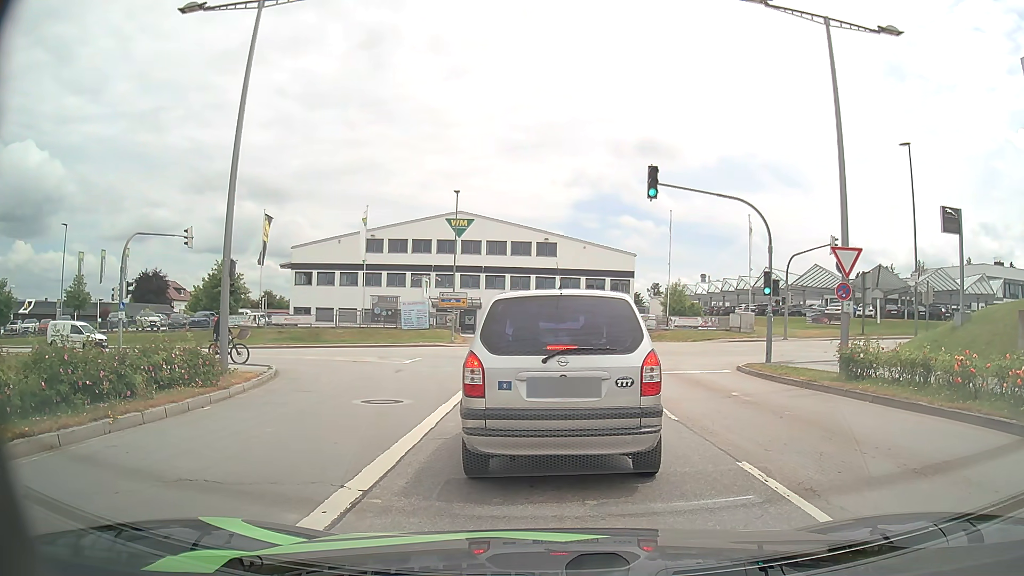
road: secondary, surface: asphalt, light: Day
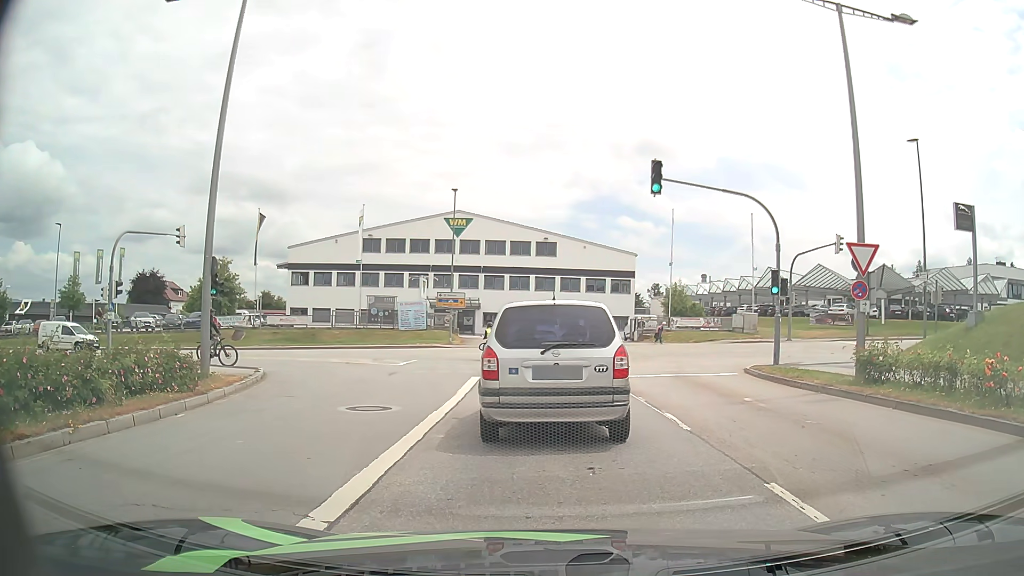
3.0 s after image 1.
(0.0, +0.9) m; 0°
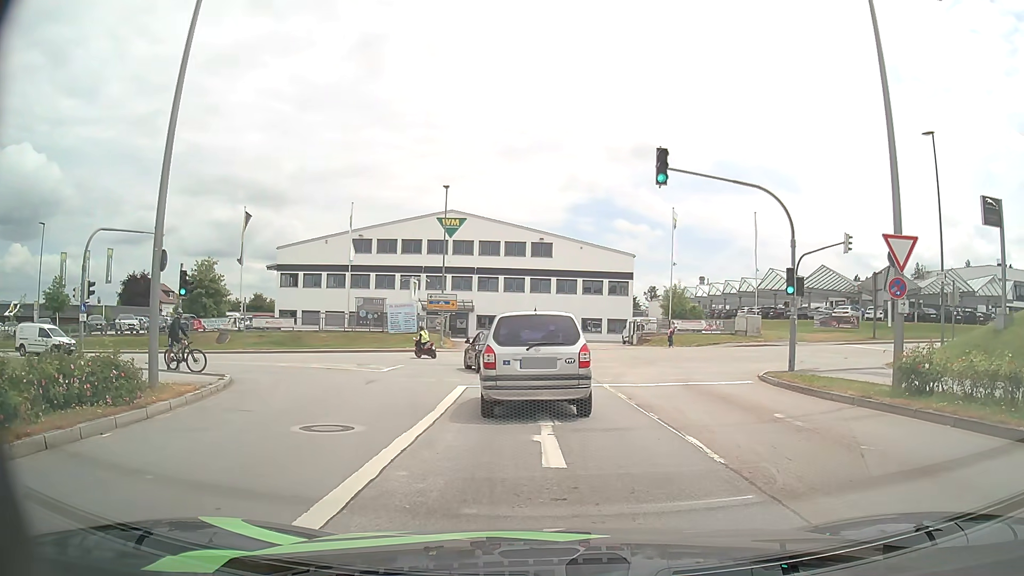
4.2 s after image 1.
(-0.1, +2.1) m; -1°
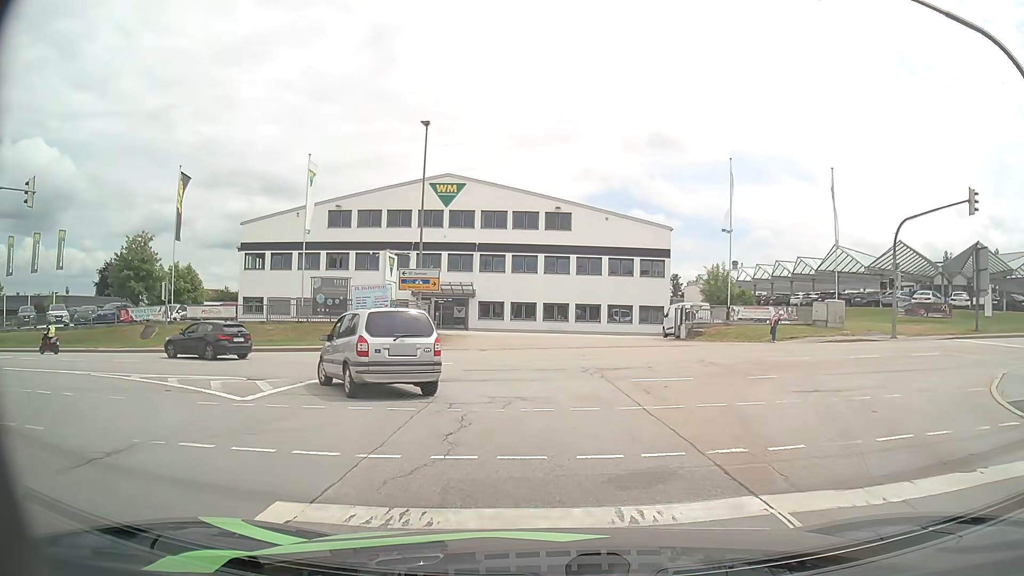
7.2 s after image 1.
(-0.2, +12.4) m; -2°
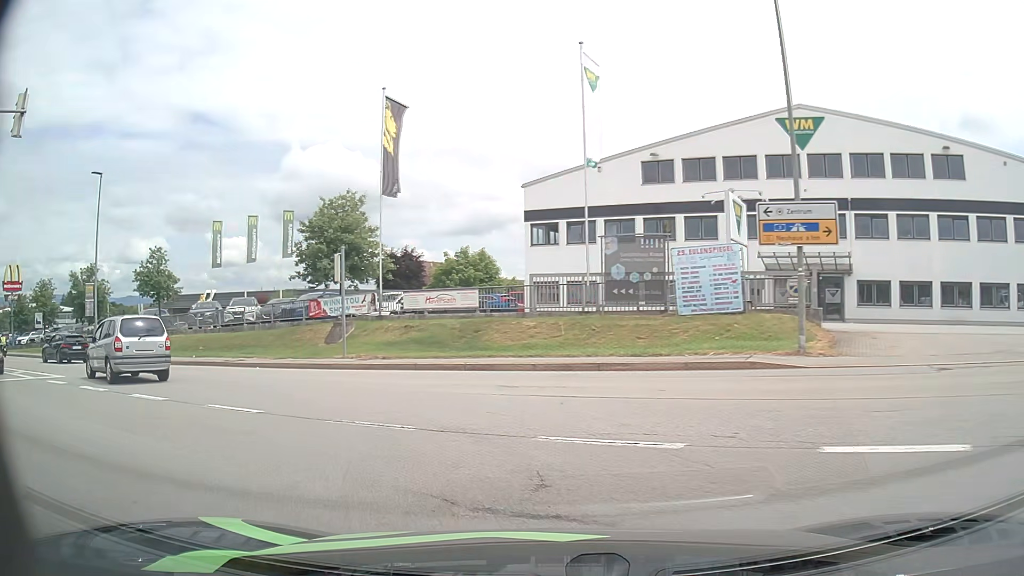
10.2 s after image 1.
(-2.8, +15.2) m; -26°
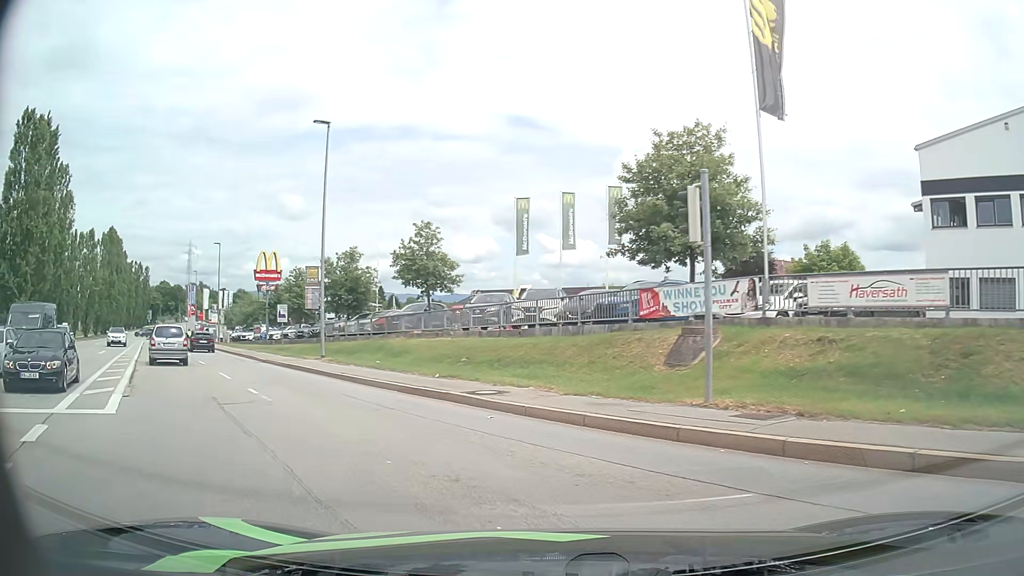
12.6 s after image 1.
(-3.3, +11.0) m; -31°
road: tertiary
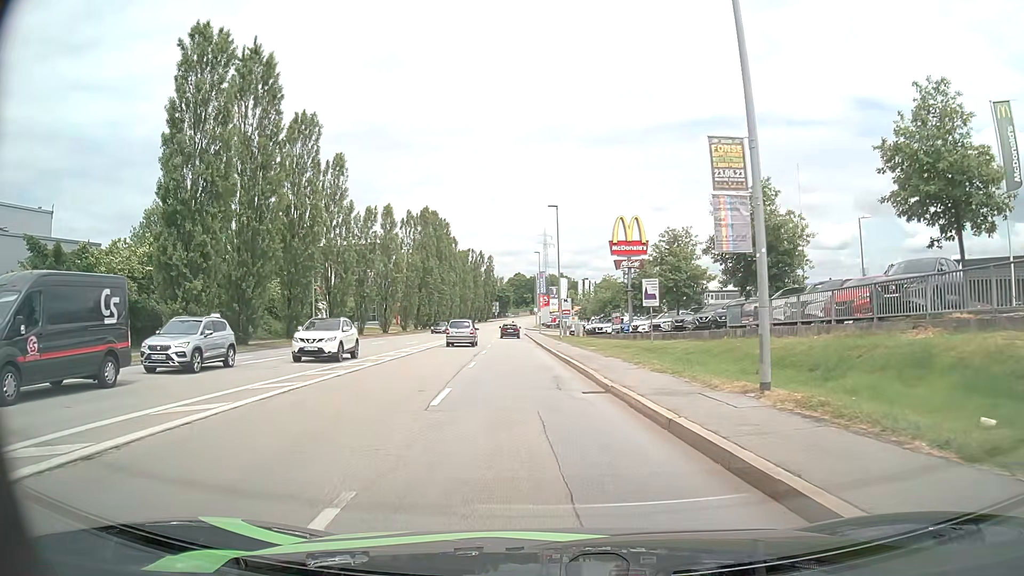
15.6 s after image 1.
(-6.1, +17.6) m; -32°
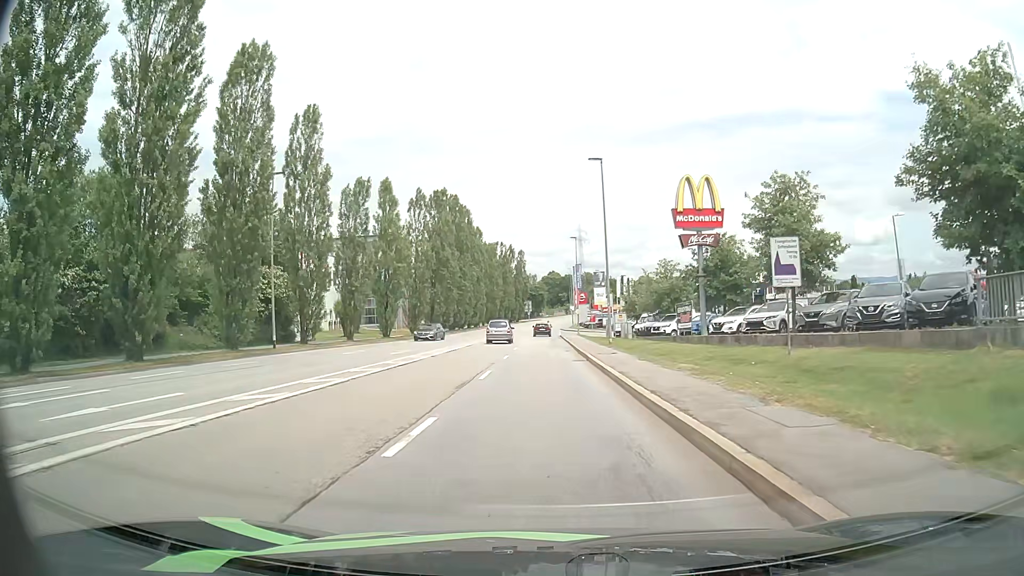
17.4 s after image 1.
(-0.3, +14.8) m; -3°
